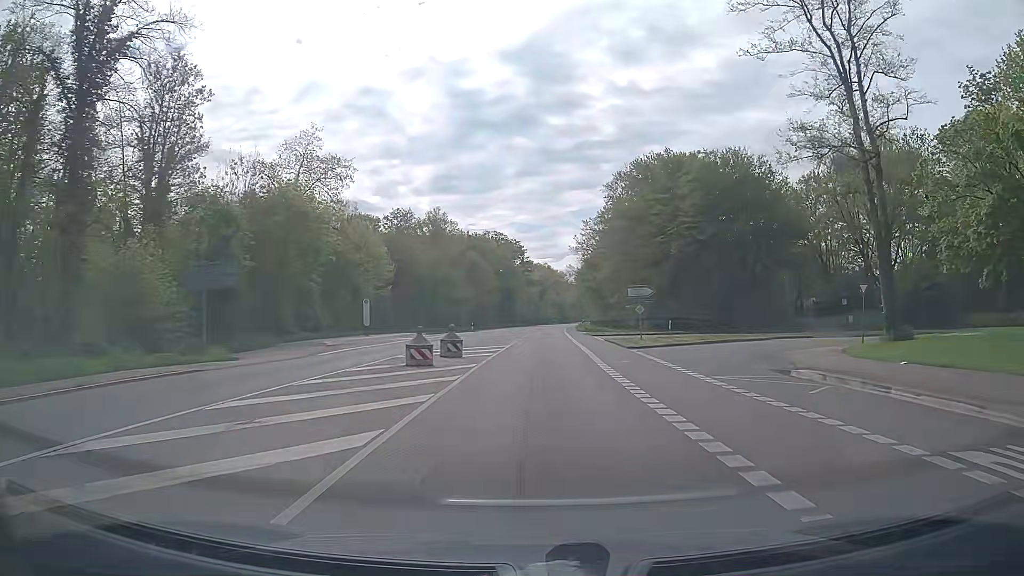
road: secondary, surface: asphalt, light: Day
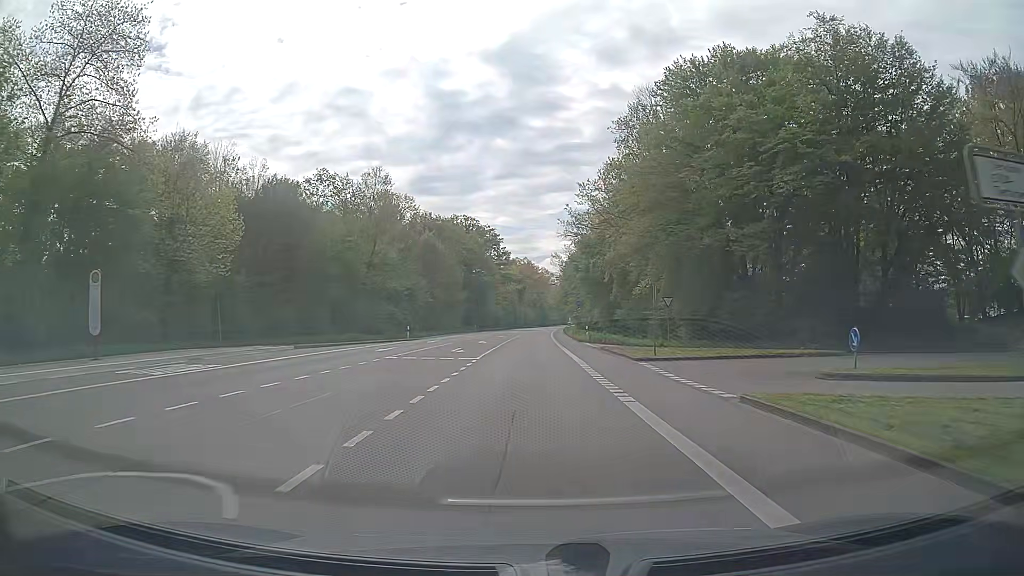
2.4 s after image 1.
(+0.8, +31.7) m; +2°
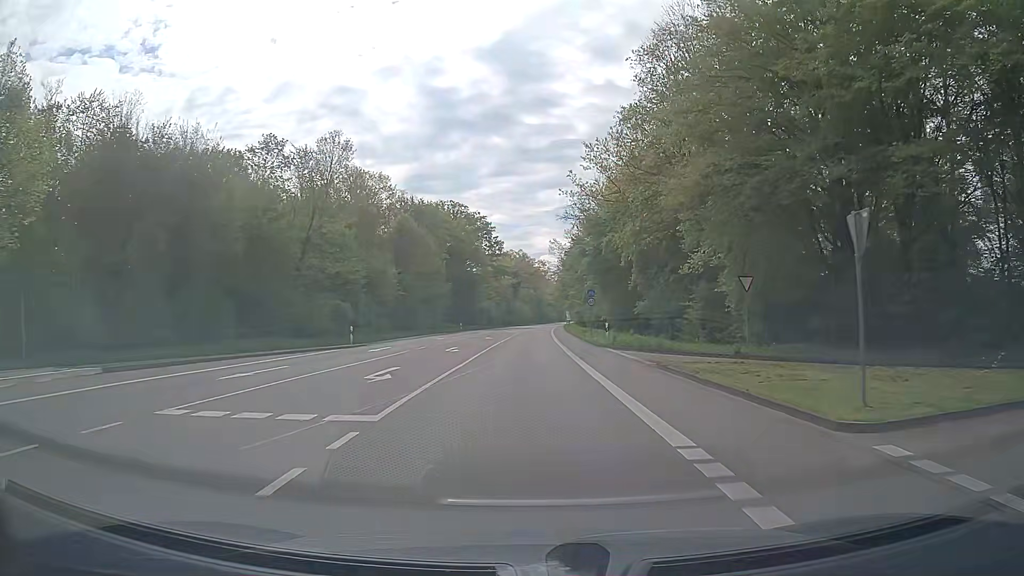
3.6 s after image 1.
(+0.1, +16.3) m; 0°
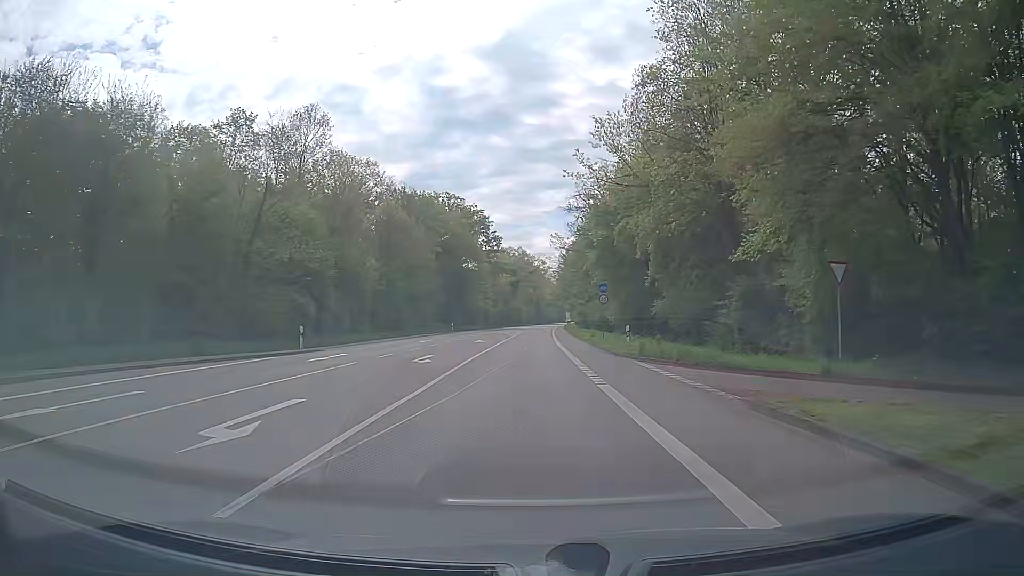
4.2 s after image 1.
(0.0, +8.3) m; 0°
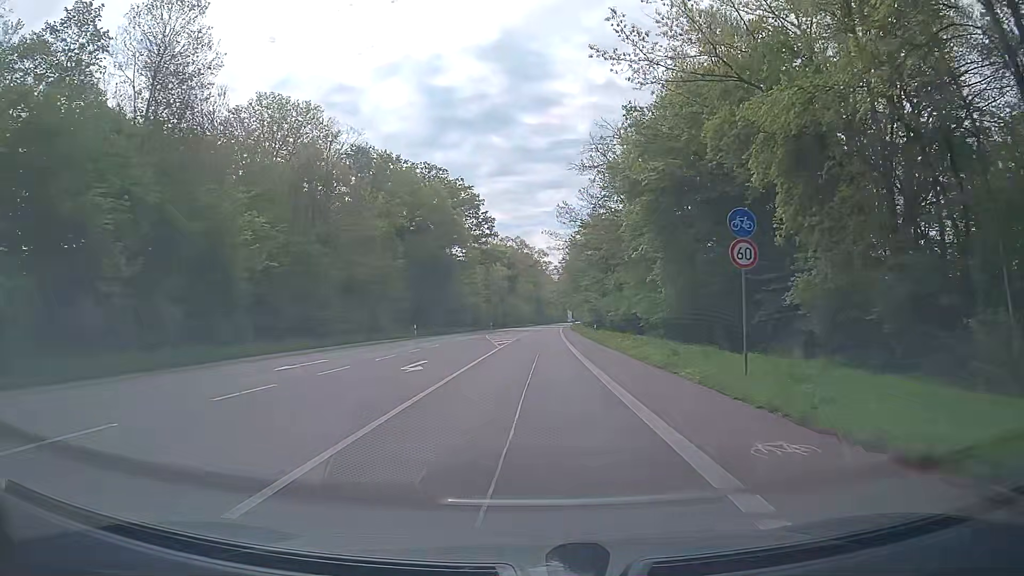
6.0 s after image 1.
(-0.1, +25.7) m; 0°
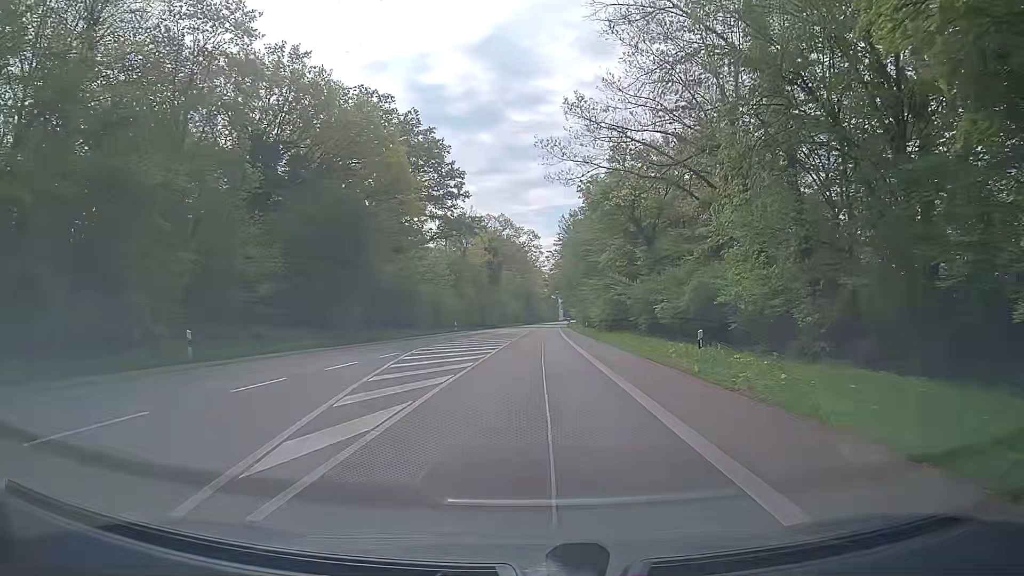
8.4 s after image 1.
(+0.3, +35.3) m; 0°
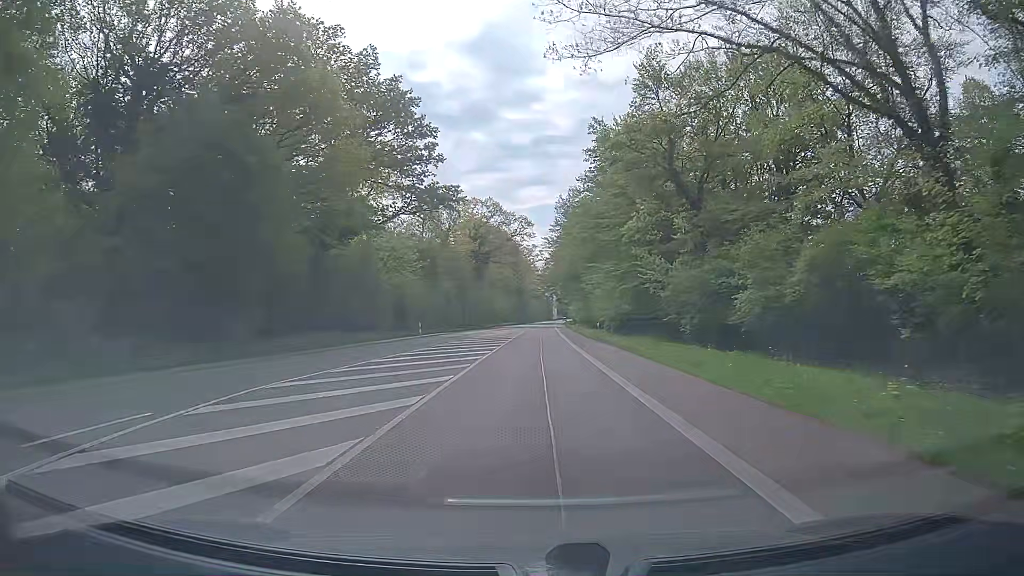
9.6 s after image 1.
(+0.3, +18.0) m; +1°
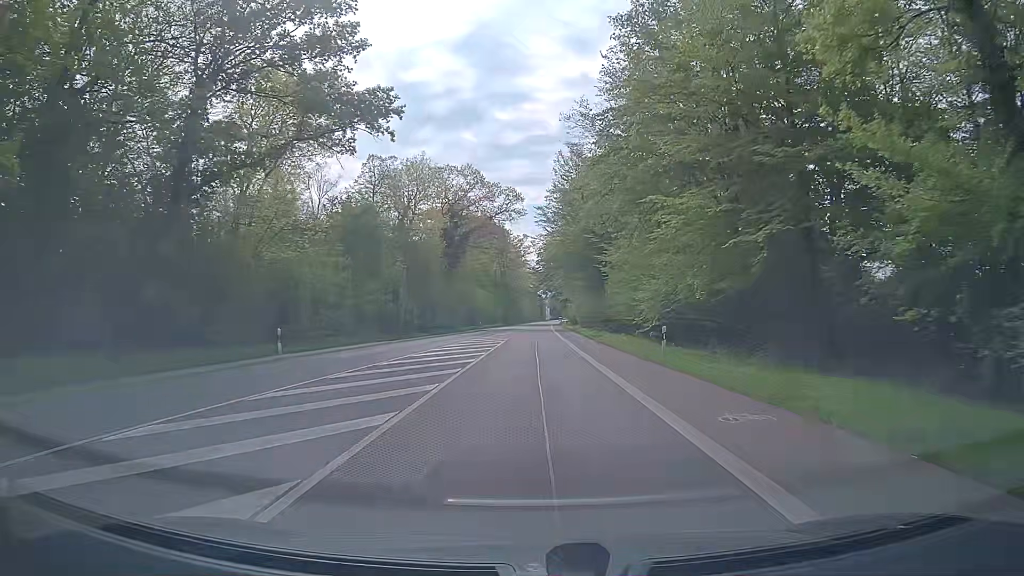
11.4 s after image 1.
(+0.3, +27.3) m; +1°
(0, +10) (0, +20) (0, +30) (0, +40) (0, +50) (0, +60) (0, +70) (0, +80) (+1, +90) (+1, +100) m
